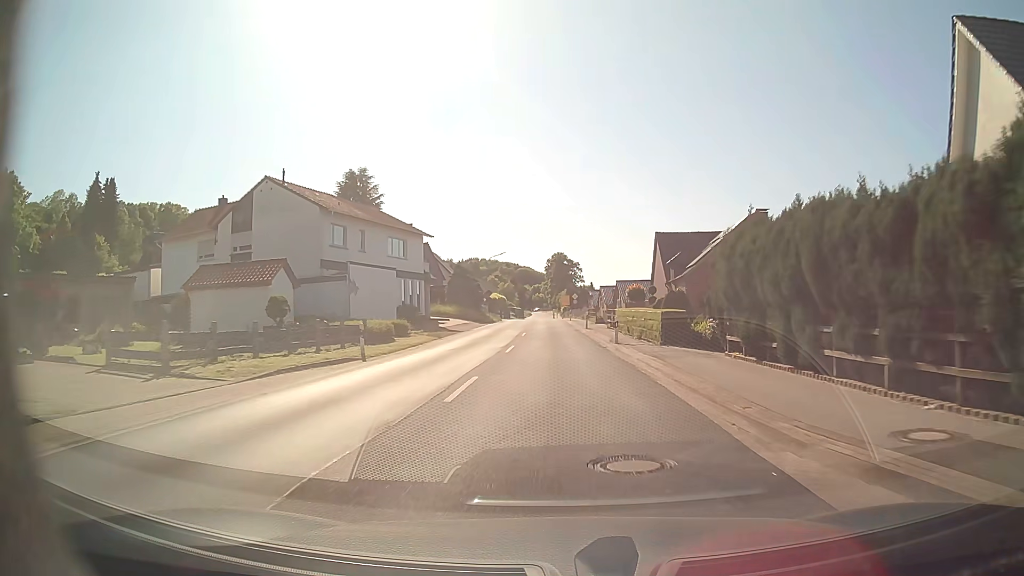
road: secondary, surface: asphalt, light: Day
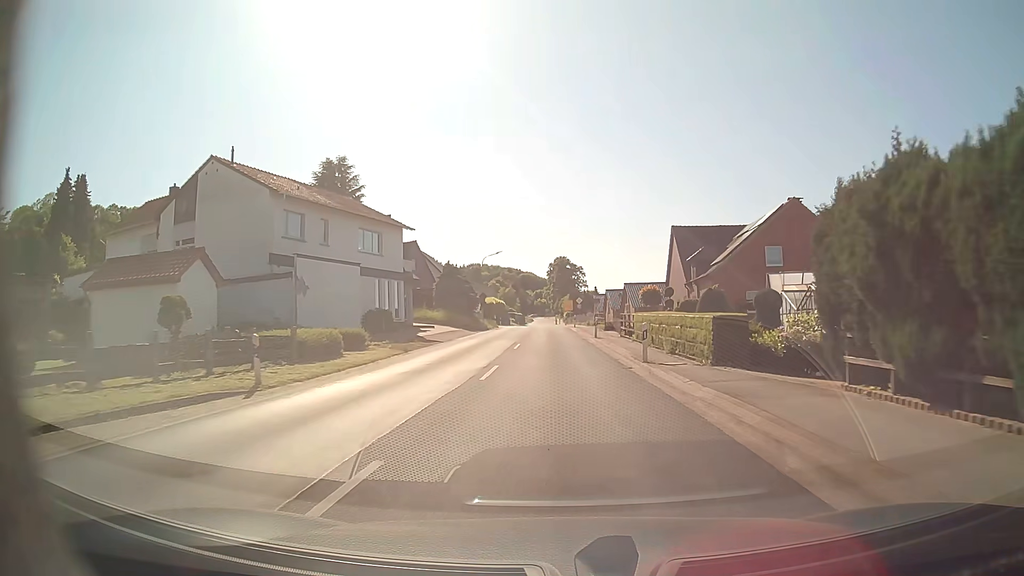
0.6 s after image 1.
(0.0, +8.0) m; -1°
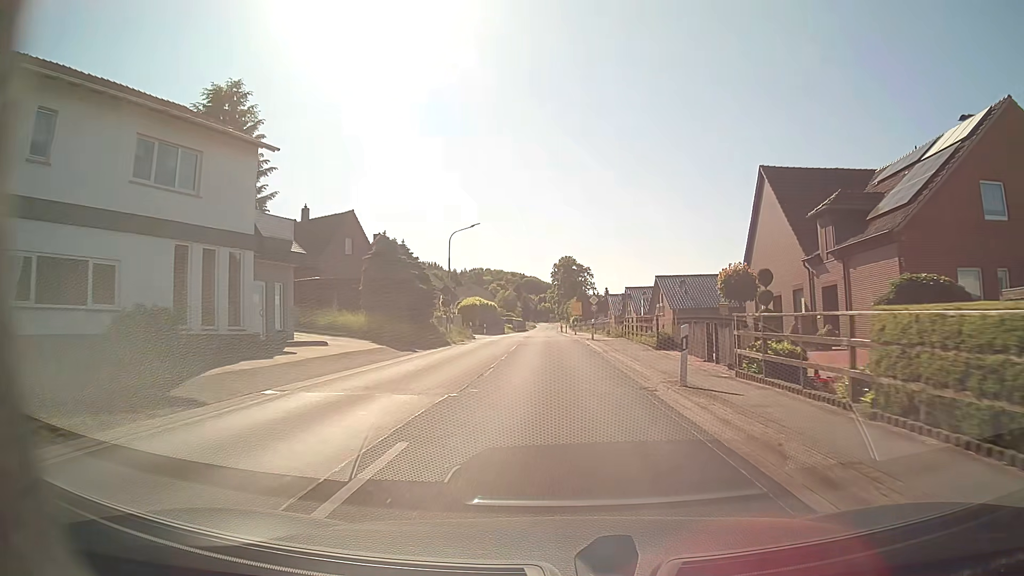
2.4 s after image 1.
(0.0, +23.9) m; 0°
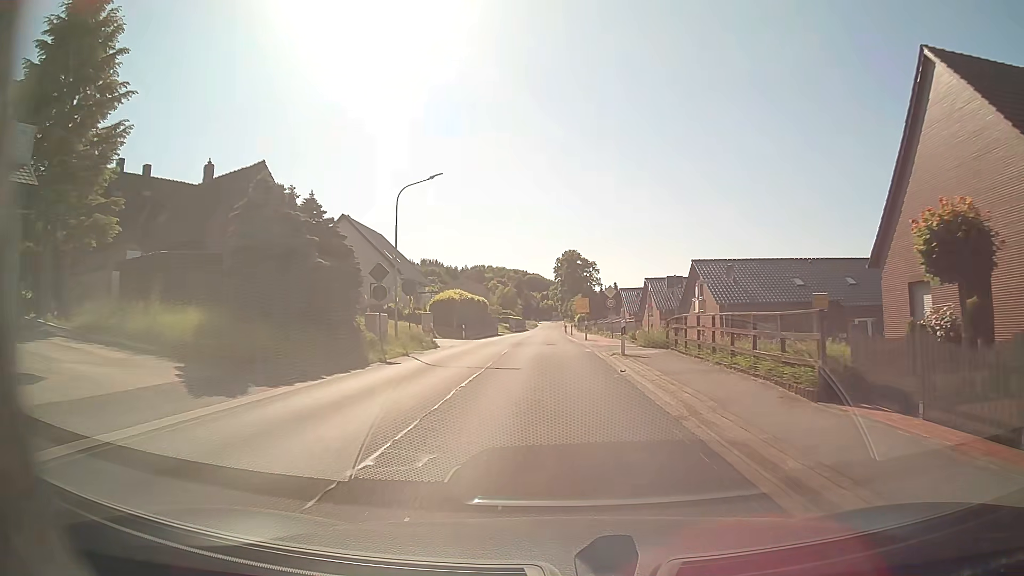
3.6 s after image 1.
(-0.1, +15.9) m; -1°
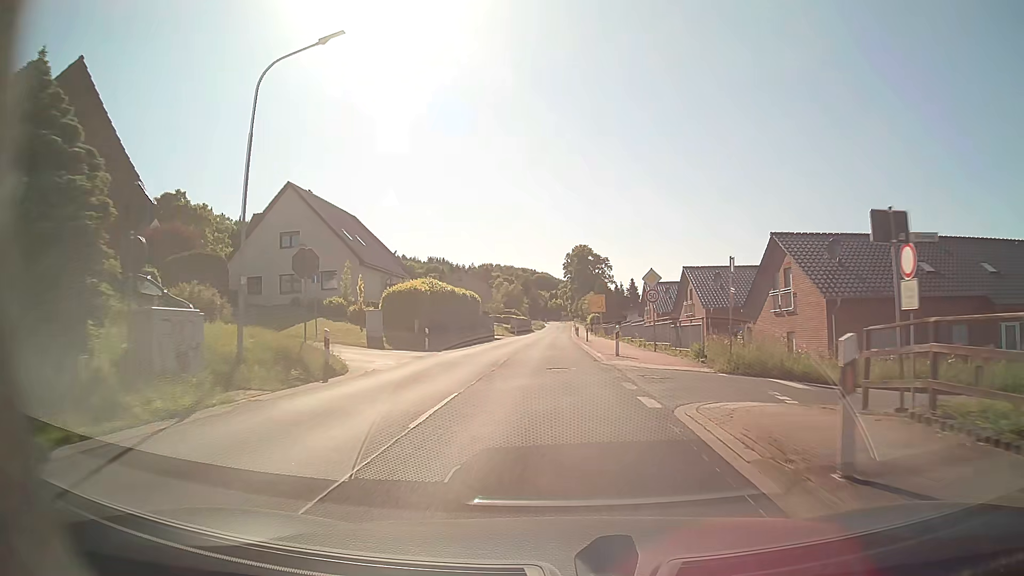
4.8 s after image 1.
(0.0, +16.0) m; -1°
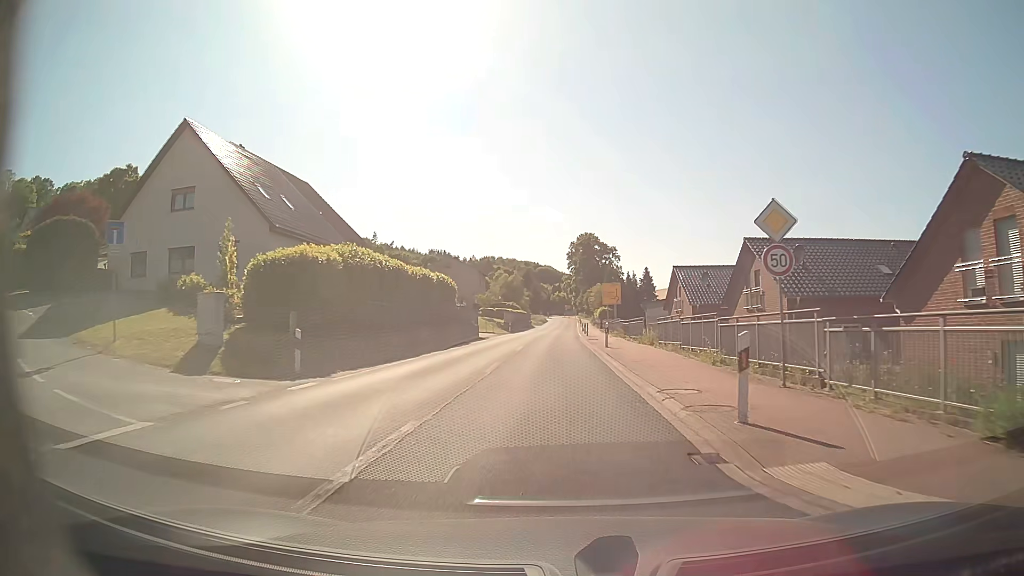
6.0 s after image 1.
(+0.1, +16.1) m; 0°
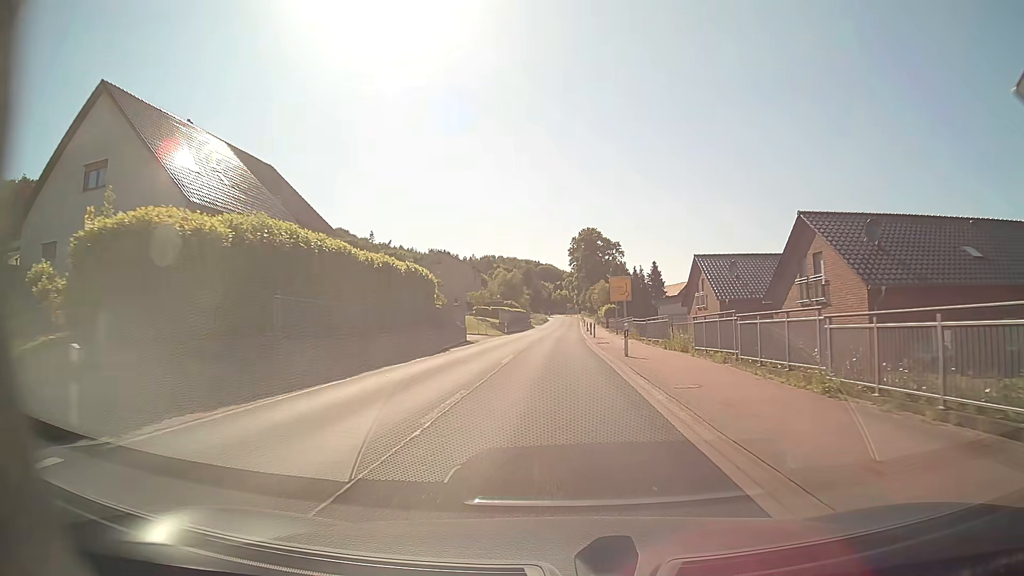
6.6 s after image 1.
(0.0, +8.1) m; 0°
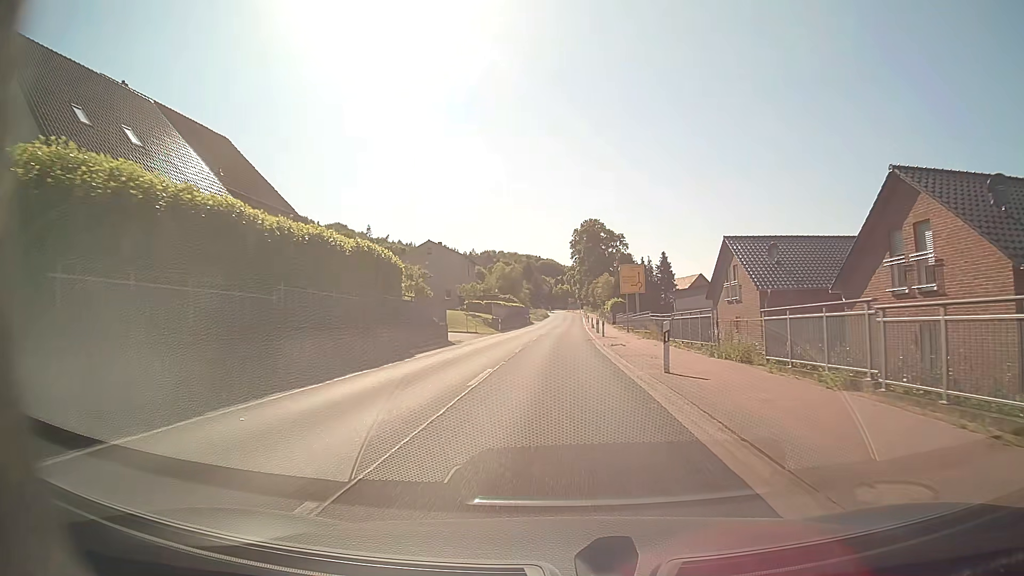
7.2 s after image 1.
(0.0, +8.1) m; 0°
(0, +10) (0, +20) (0, +30) (0, +40) (0, +50) (+1, +60) (+1, +70) (+1, +80) (+2, +90) (+2, +100) m
